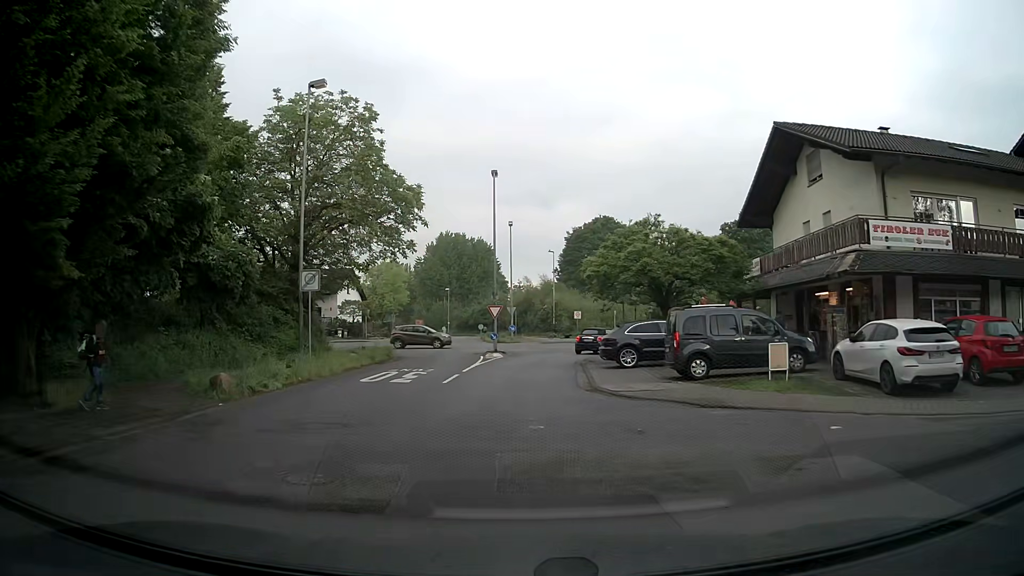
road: residential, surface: asphalt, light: Day
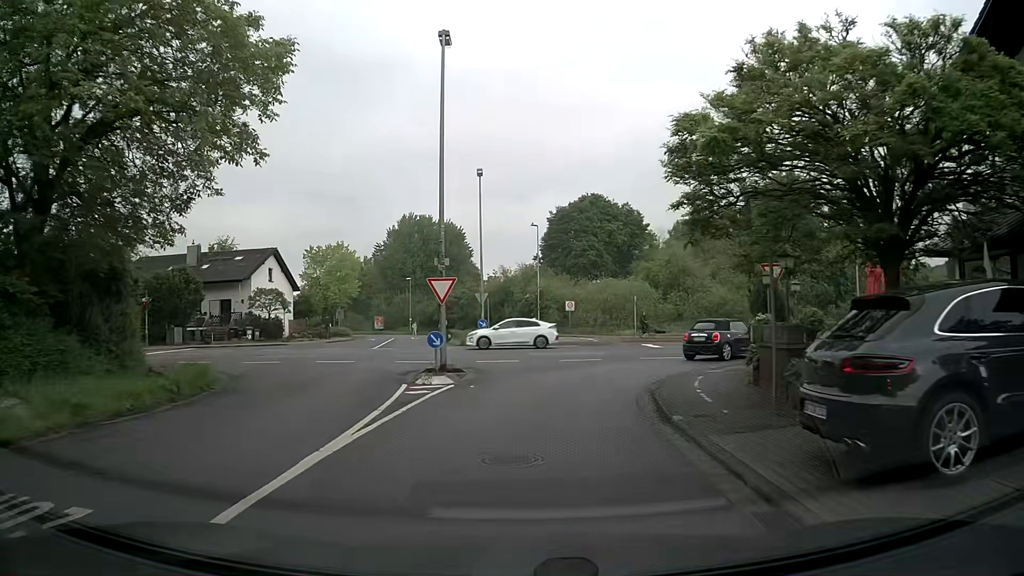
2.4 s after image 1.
(+0.3, +18.4) m; +3°
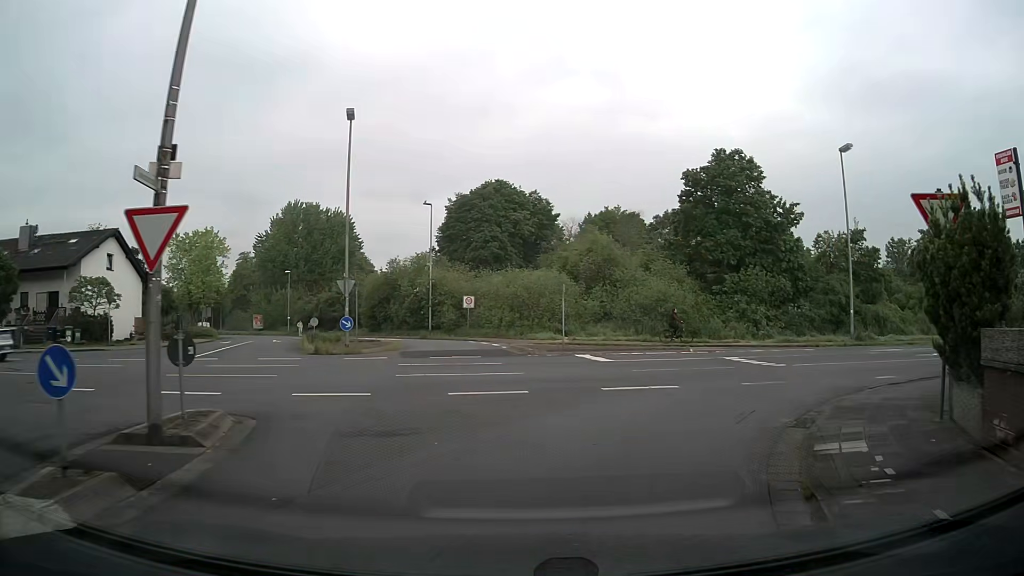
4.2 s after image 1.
(+0.6, +11.6) m; +8°
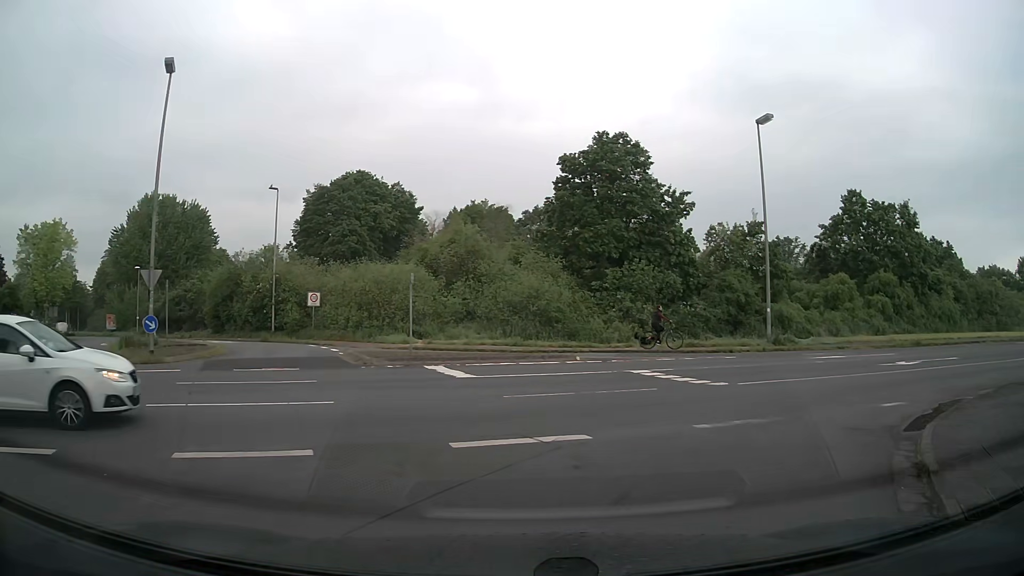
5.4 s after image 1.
(+0.5, +5.8) m; +11°
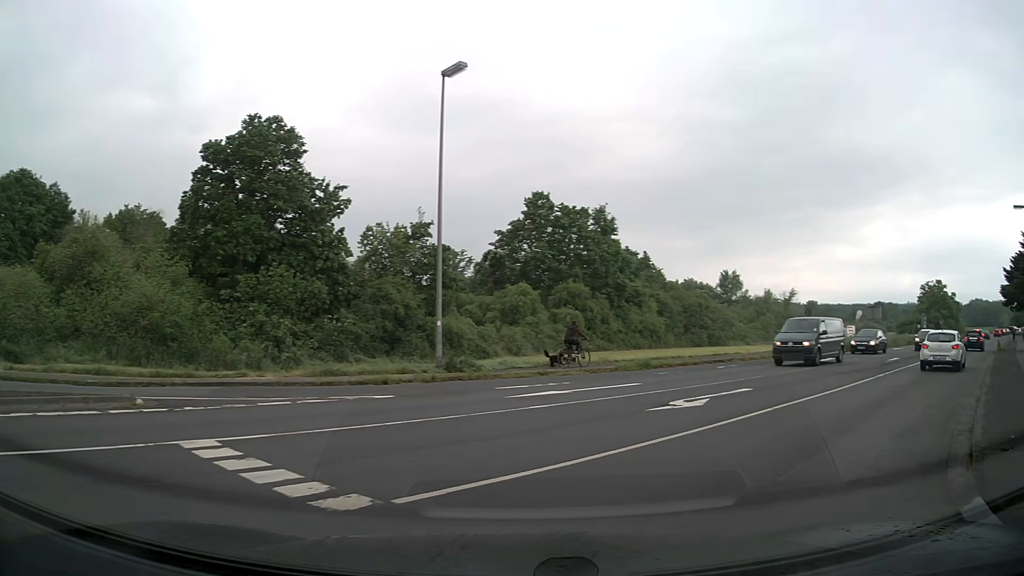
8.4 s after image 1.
(+1.9, +8.2) m; +28°
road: unclassified
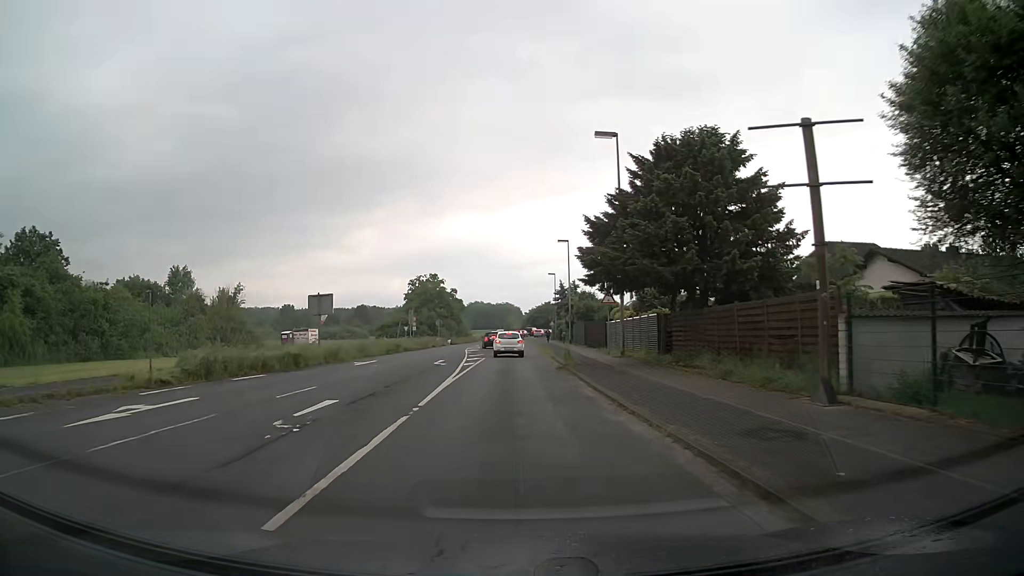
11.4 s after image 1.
(+12.2, +18.7) m; +45°
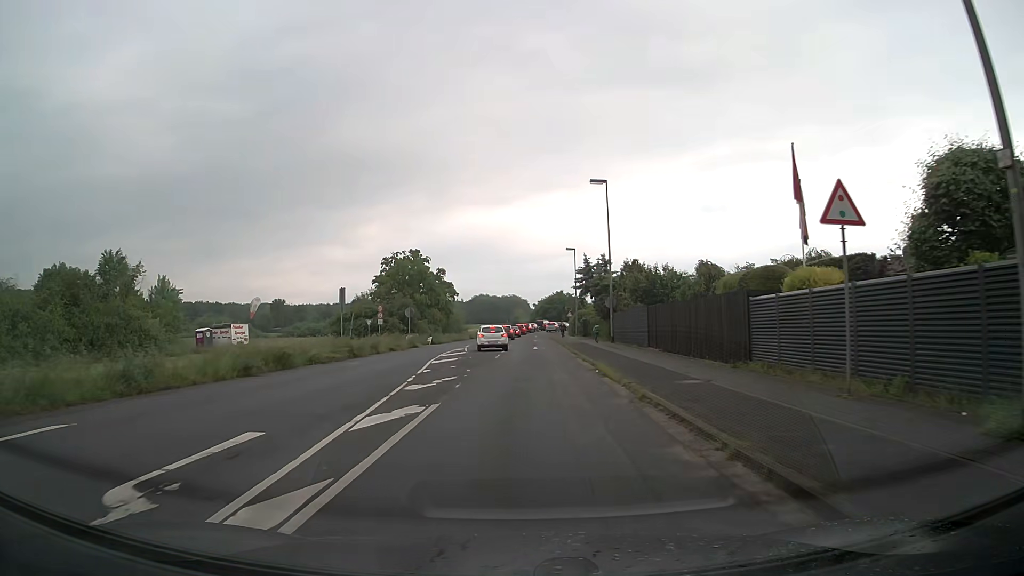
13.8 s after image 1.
(-0.2, +25.3) m; -1°
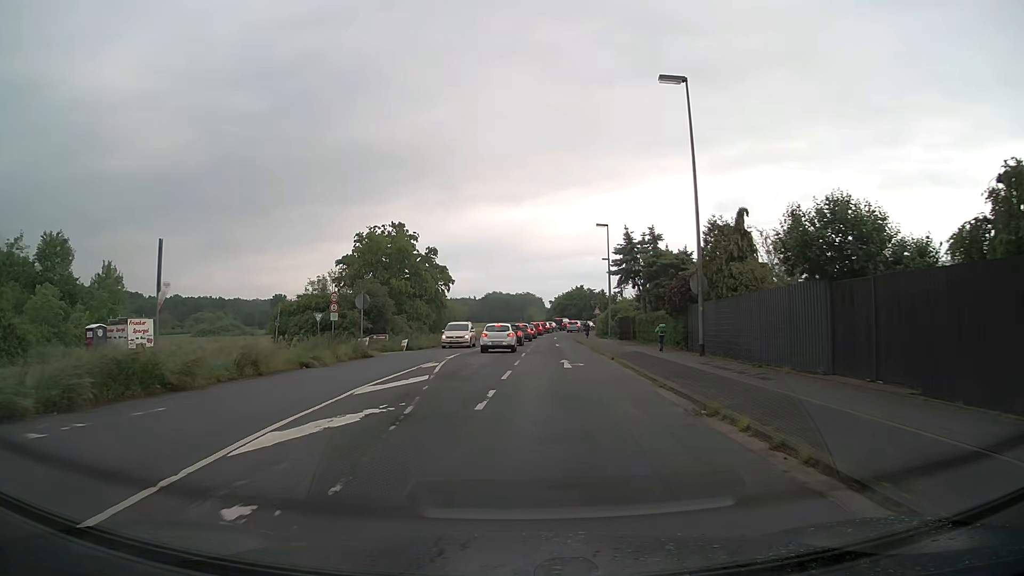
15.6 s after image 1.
(0.0, +18.6) m; -1°
(0, +10) (0, +20) (-1, +30) (-1, +40) (0, +50) (0, +60) (+1, +70) (+2, +80) (+3, +90) (+5, +100) m
